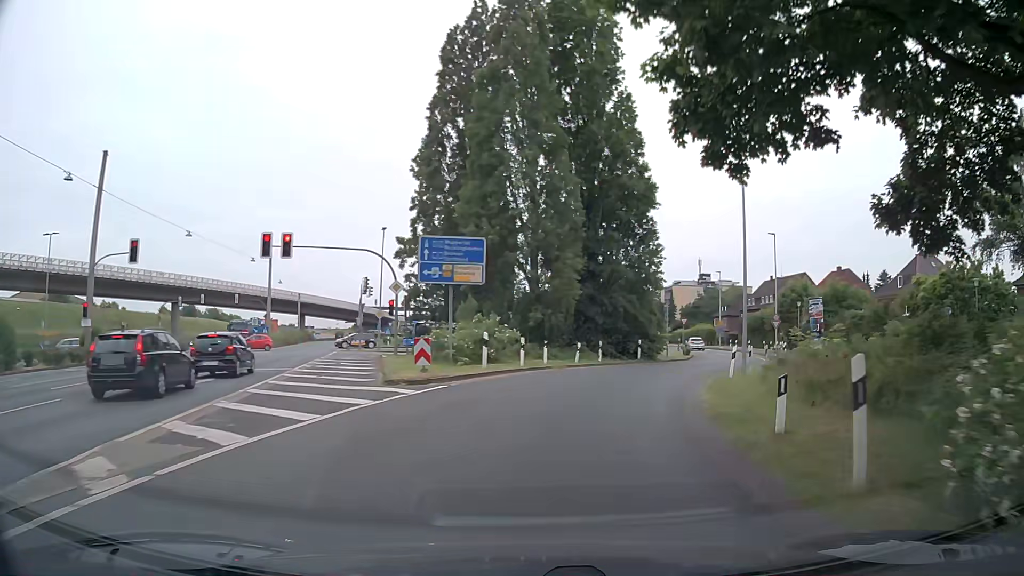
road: secondary_link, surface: asphalt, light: Day
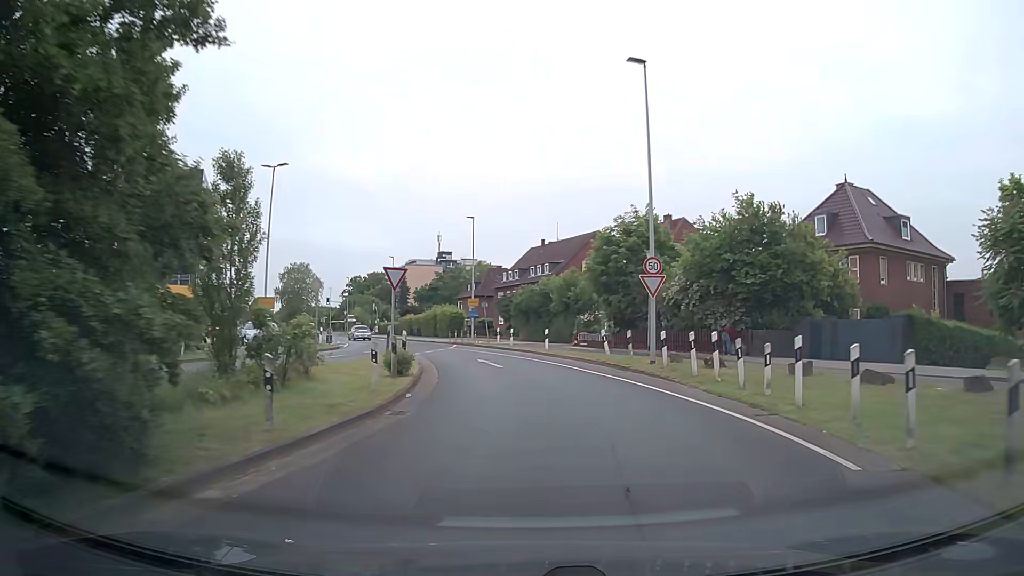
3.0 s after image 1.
(+8.9, +35.7) m; +23°
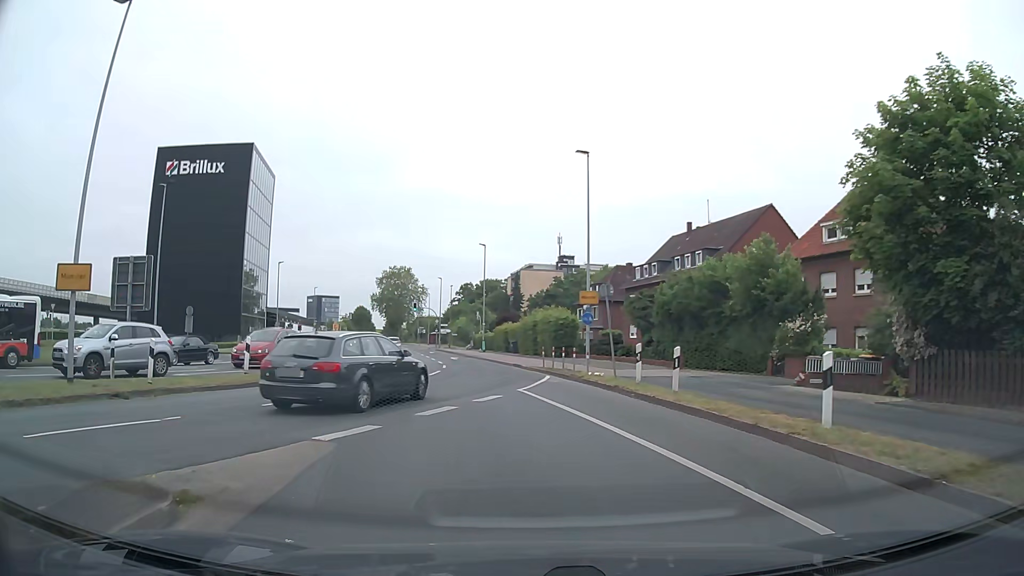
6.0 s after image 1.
(-0.8, +23.7) m; -11°
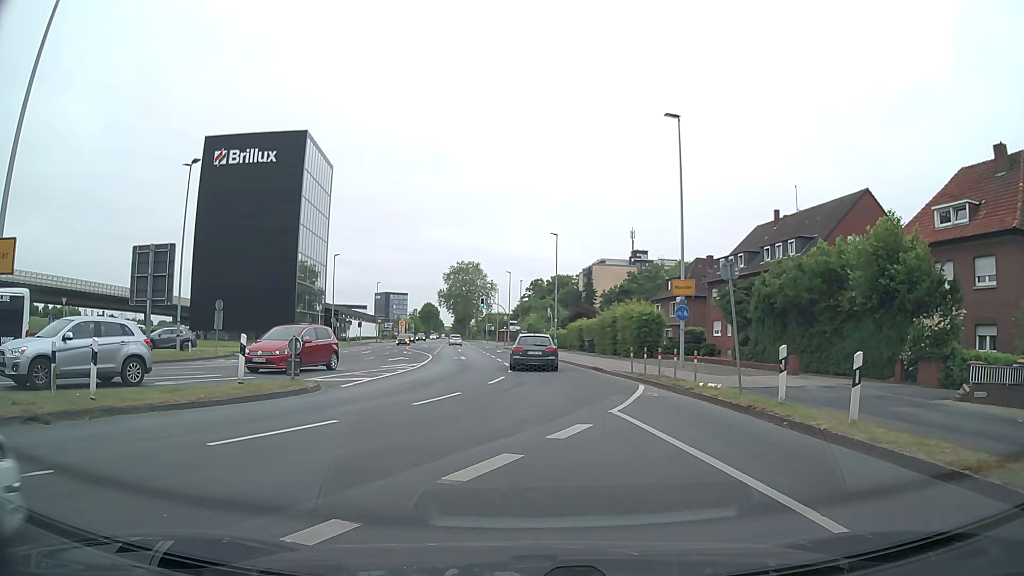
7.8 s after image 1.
(-0.2, +4.9) m; -4°
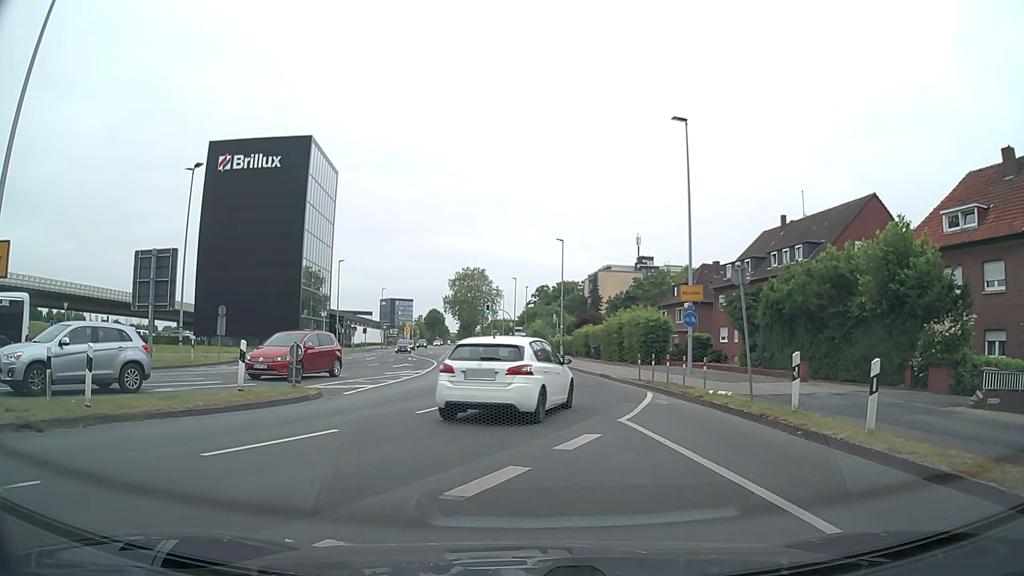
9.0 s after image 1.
(0.0, +0.3) m; 0°
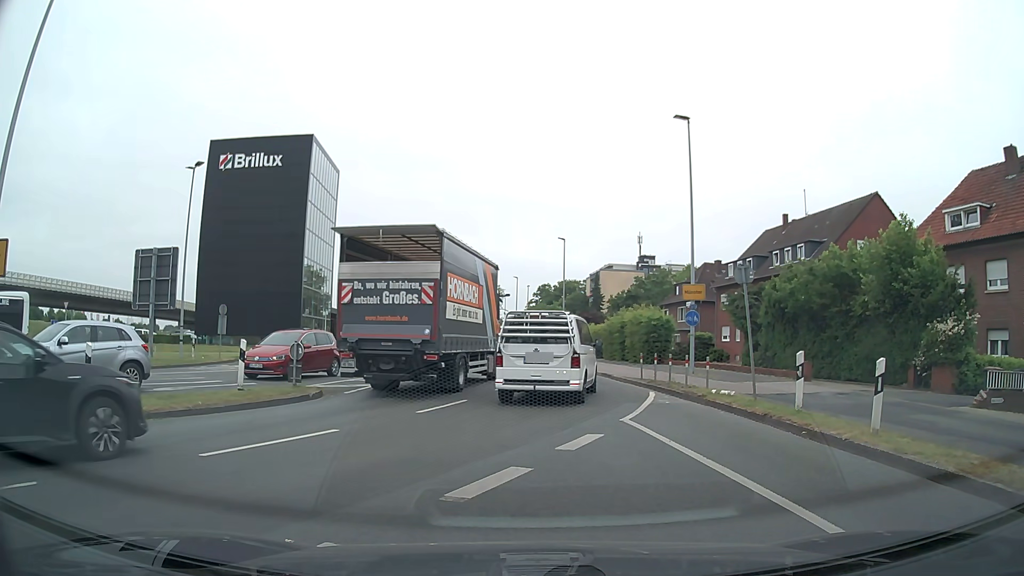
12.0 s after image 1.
(0.0, +0.2) m; 0°
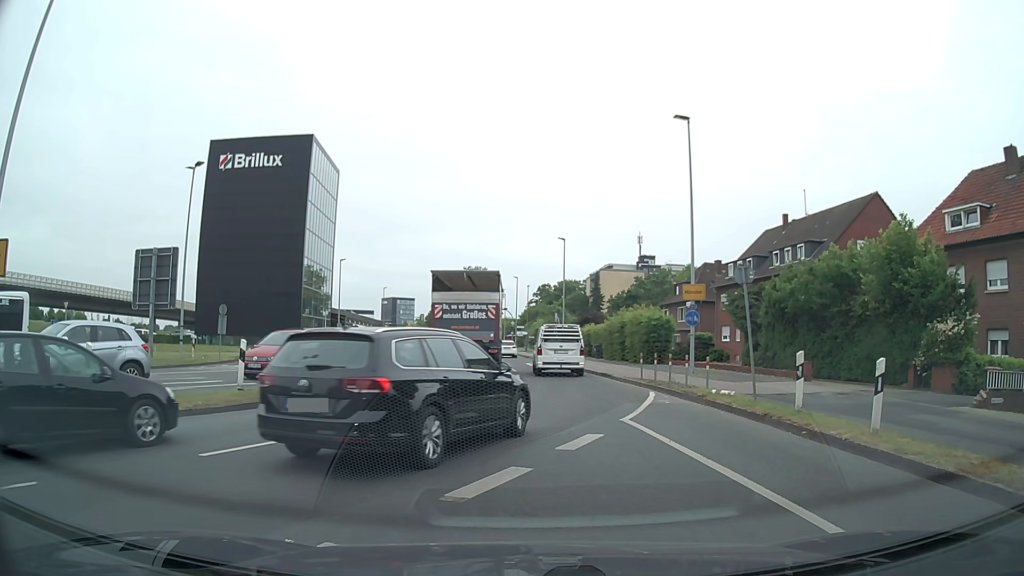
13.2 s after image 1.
(0.0, 0.0) m; 0°
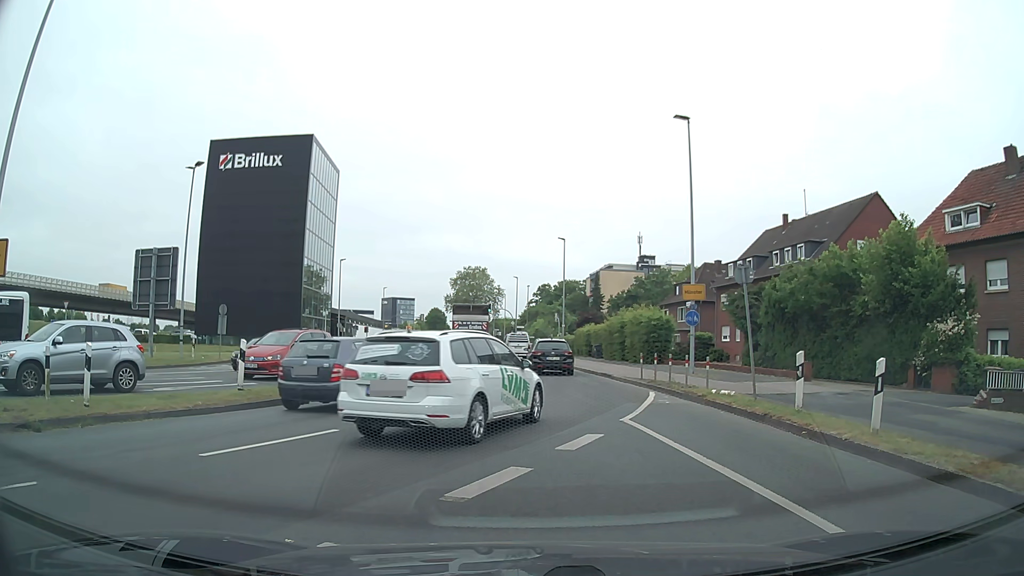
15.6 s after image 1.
(0.0, 0.0) m; 0°
